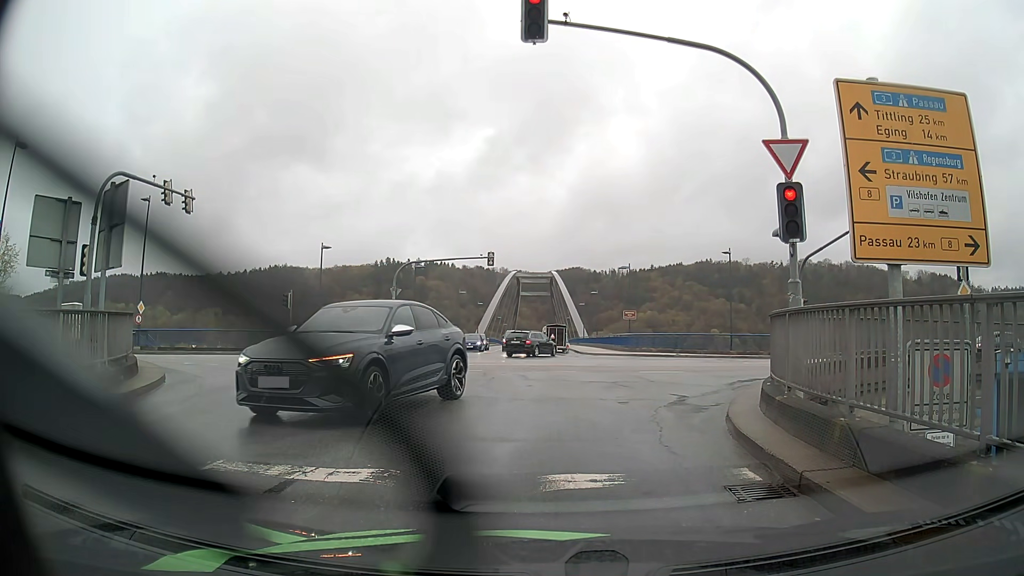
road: tertiary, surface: asphalt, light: Day
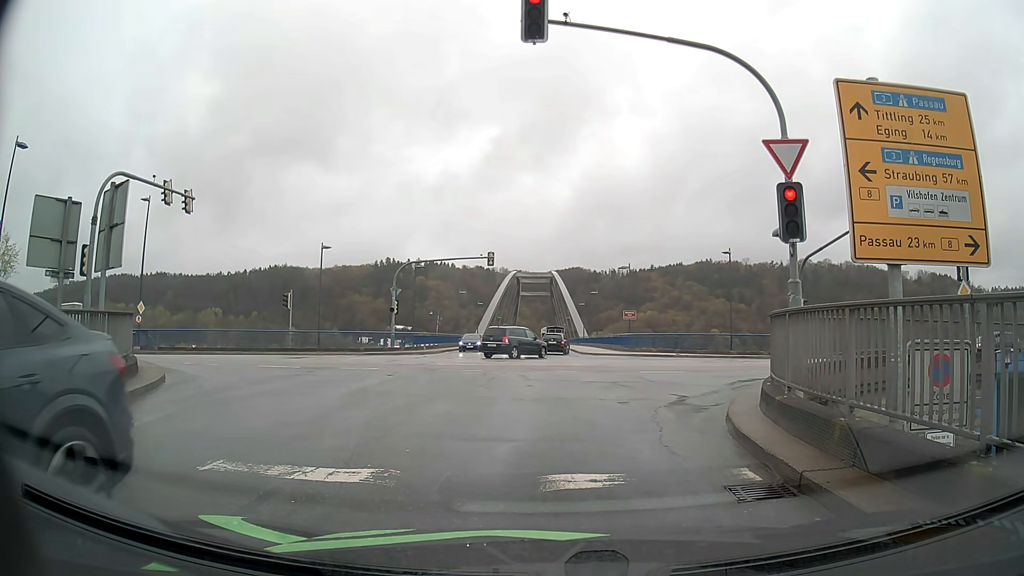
(0.0, 0.0) m; 0°
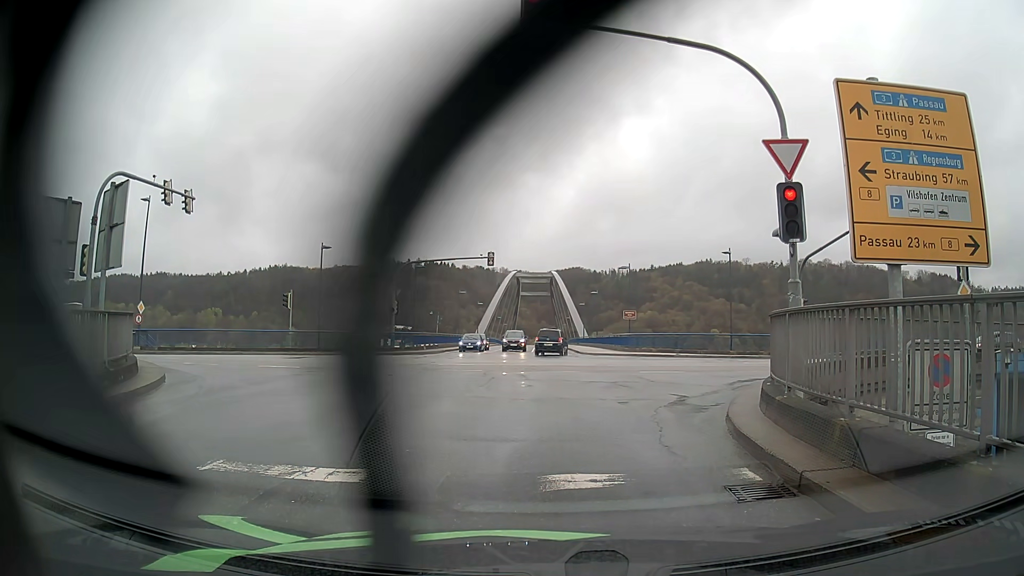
(0.0, 0.0) m; 0°
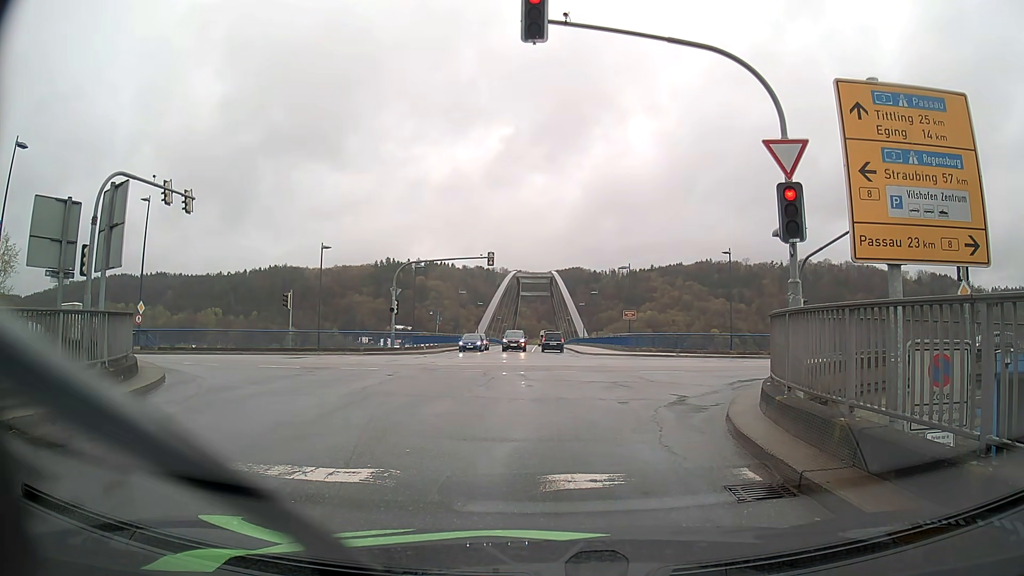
(0.0, 0.0) m; 0°
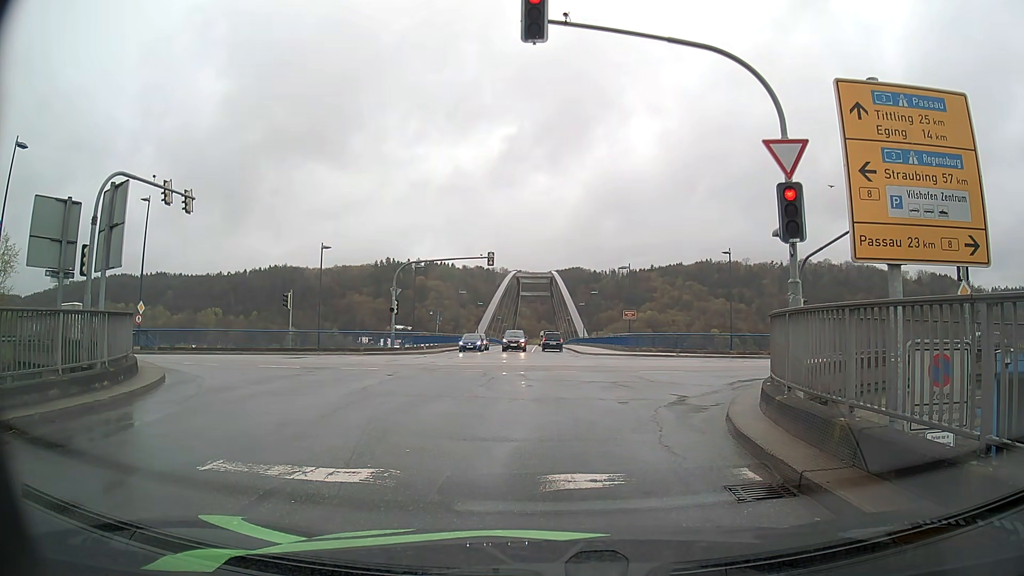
(0.0, 0.0) m; 0°
